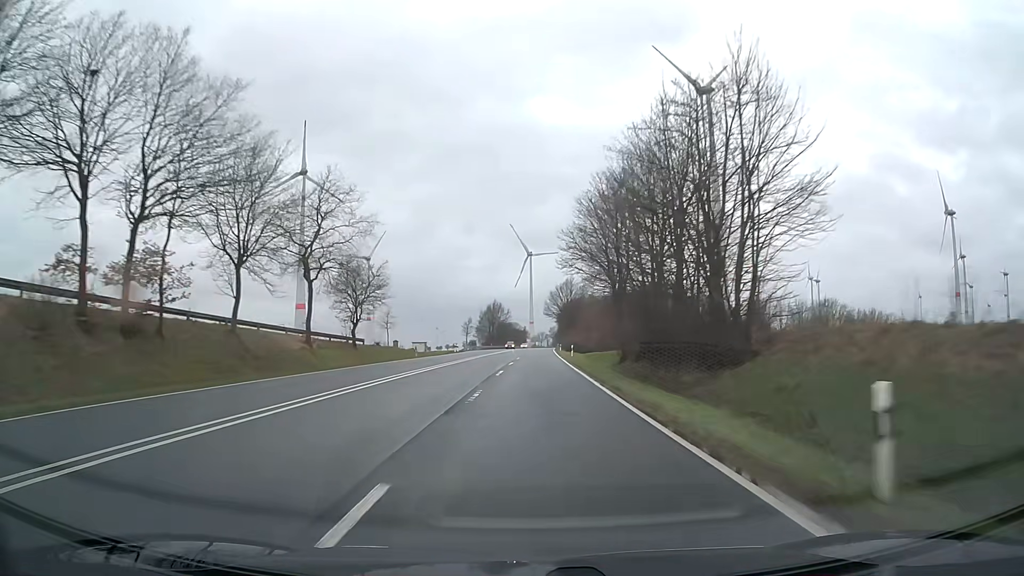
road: primary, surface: asphalt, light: Day
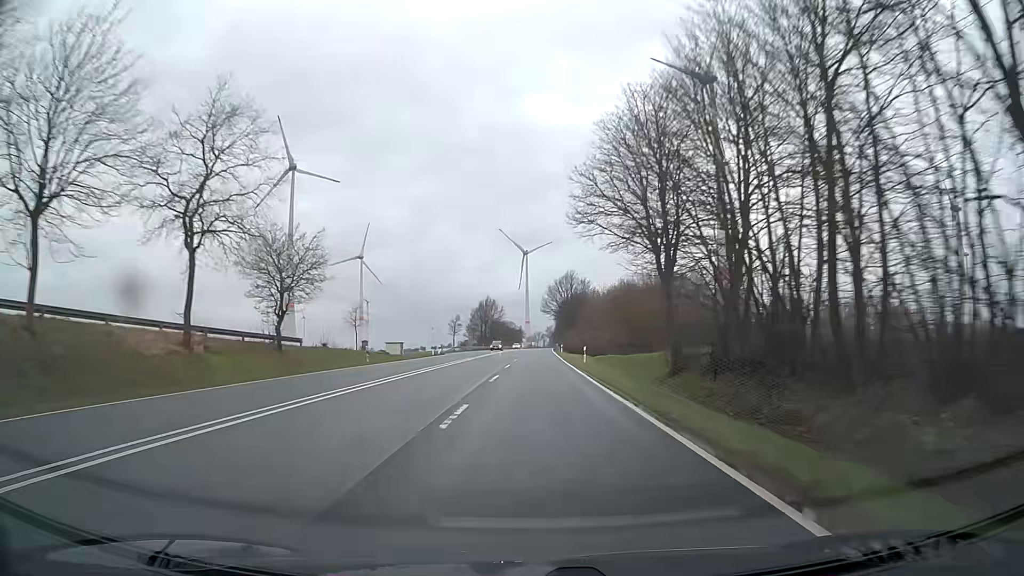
(+0.1, +15.8) m; 0°
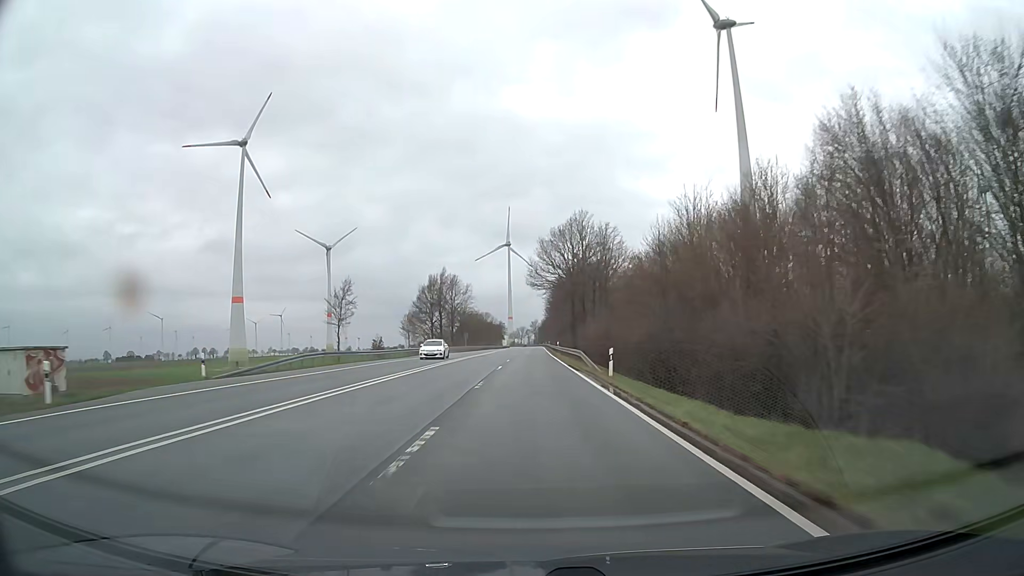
(+0.8, +63.4) m; +1°
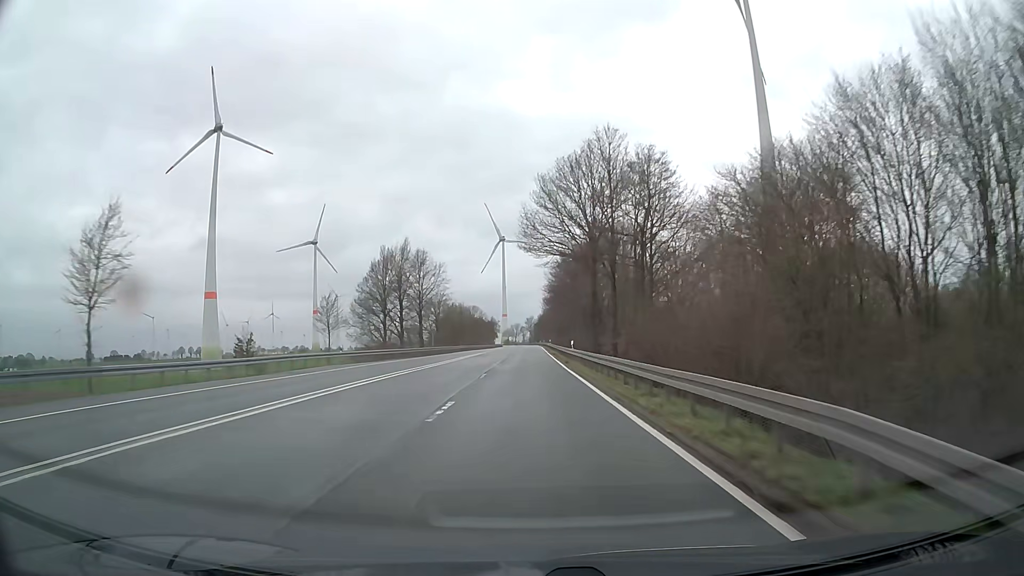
(+0.2, +31.7) m; +1°
(0, +10) (0, +20) (0, +30) (0, +40) (0, +50) (0, +60) (0, +70) (0, +80) (0, +90) (0, +100) m
